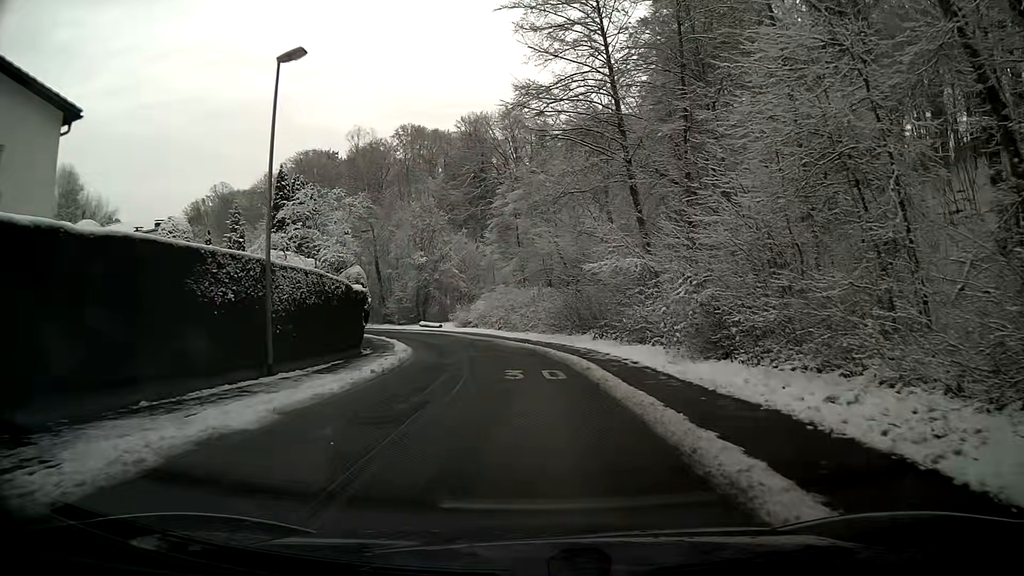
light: Day
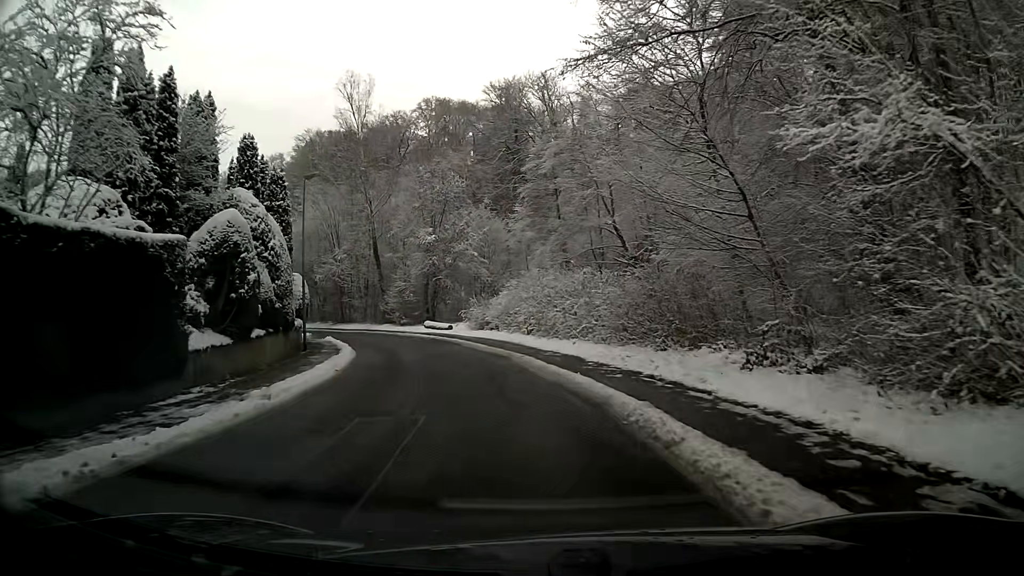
(-0.6, +19.7) m; -5°
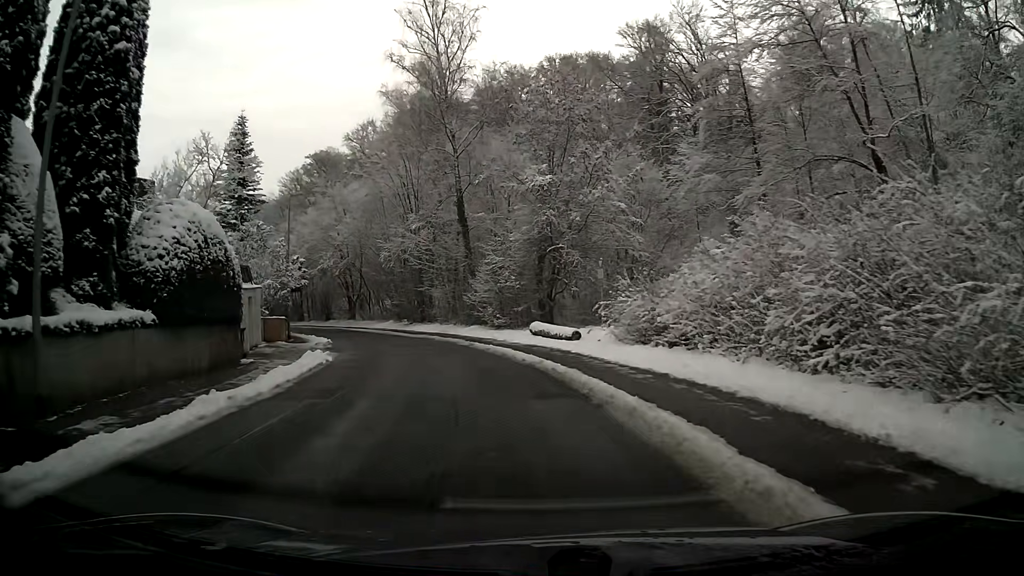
(-2.4, +24.0) m; -11°
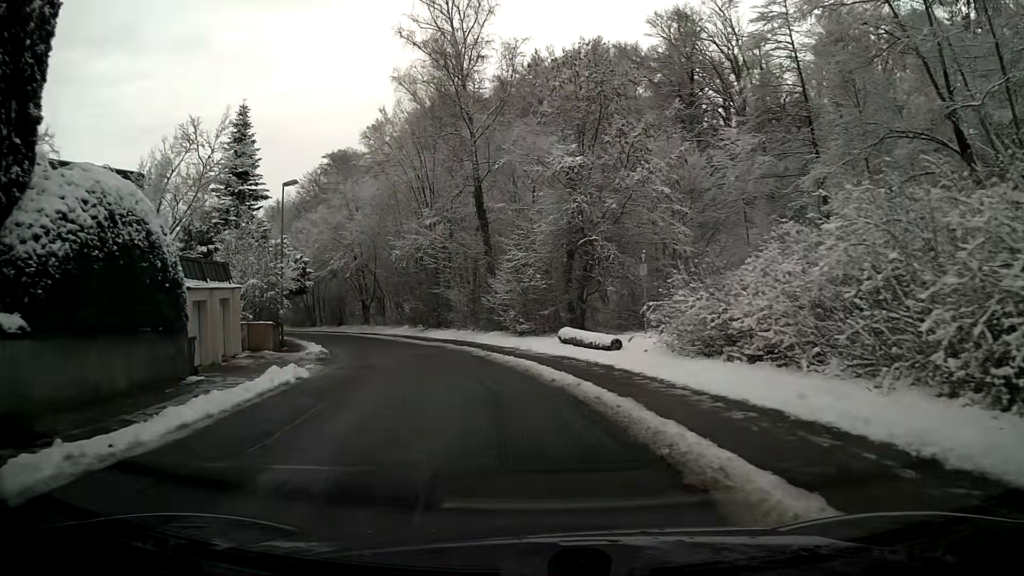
(-0.1, +4.8) m; -3°
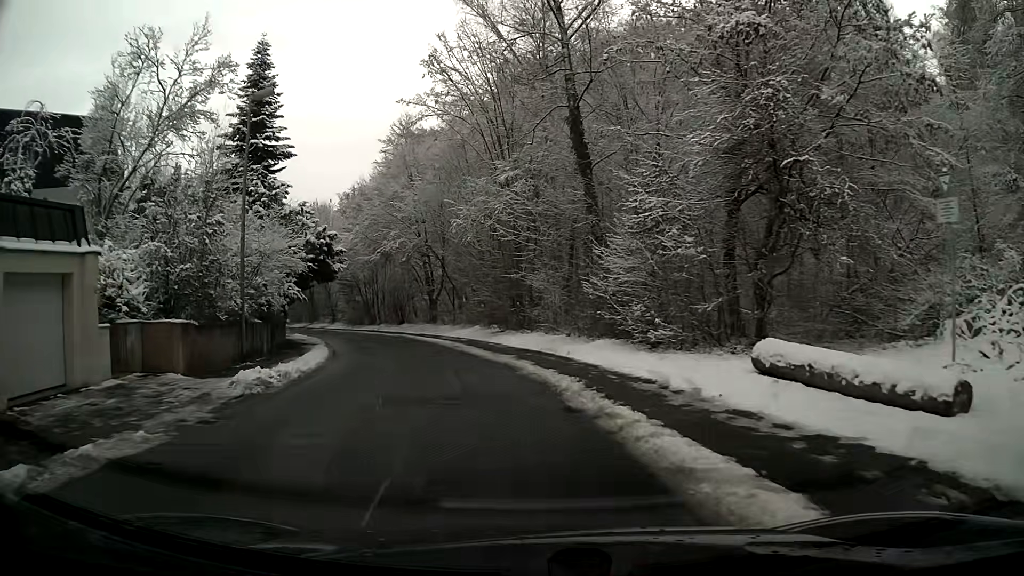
(-1.0, +14.0) m; -8°
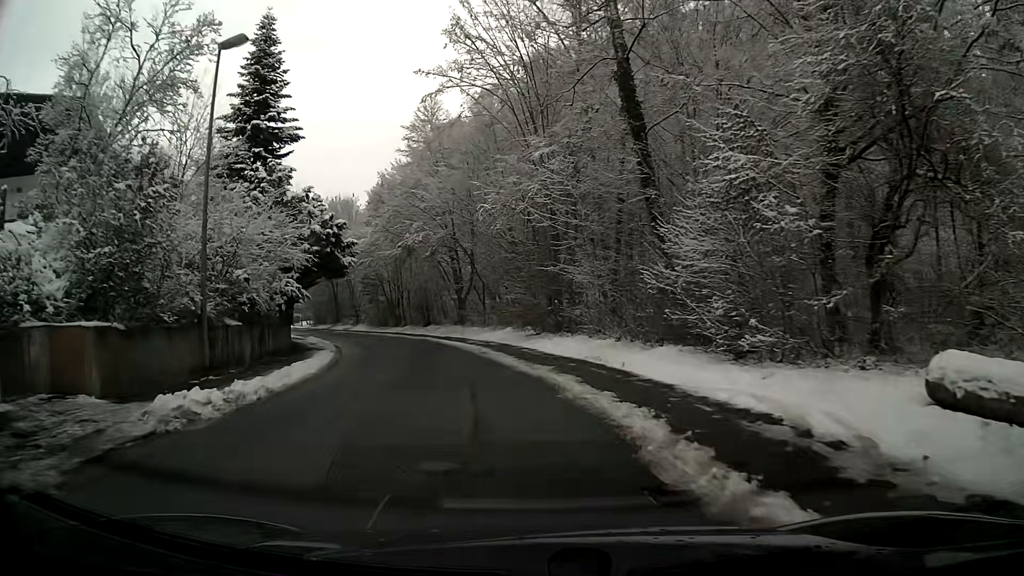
(-0.1, +4.6) m; -2°
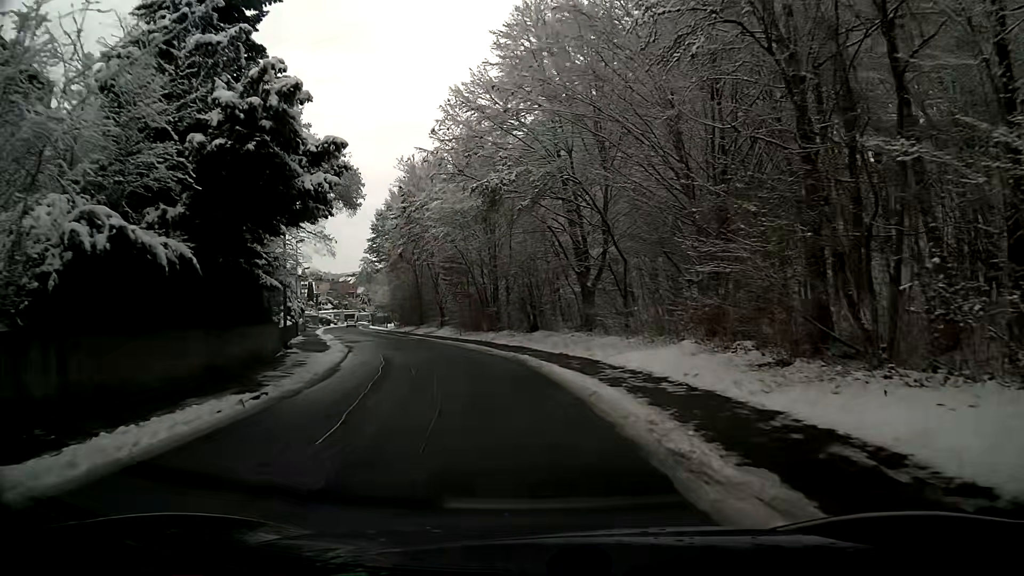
(-1.5, +18.5) m; -10°
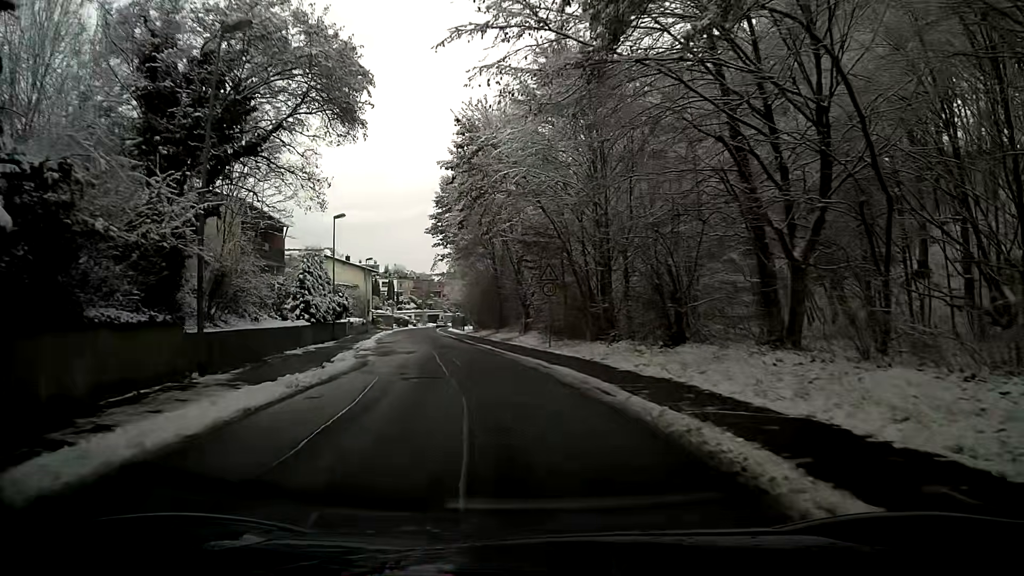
(-1.2, +14.4) m; -9°
(0, +10) (-1, +20) (-3, +30) (-4, +40) (-6, +50) (-8, +59) (-9, +69) (-10, +79) (-12, +89) (-12, +99) m
